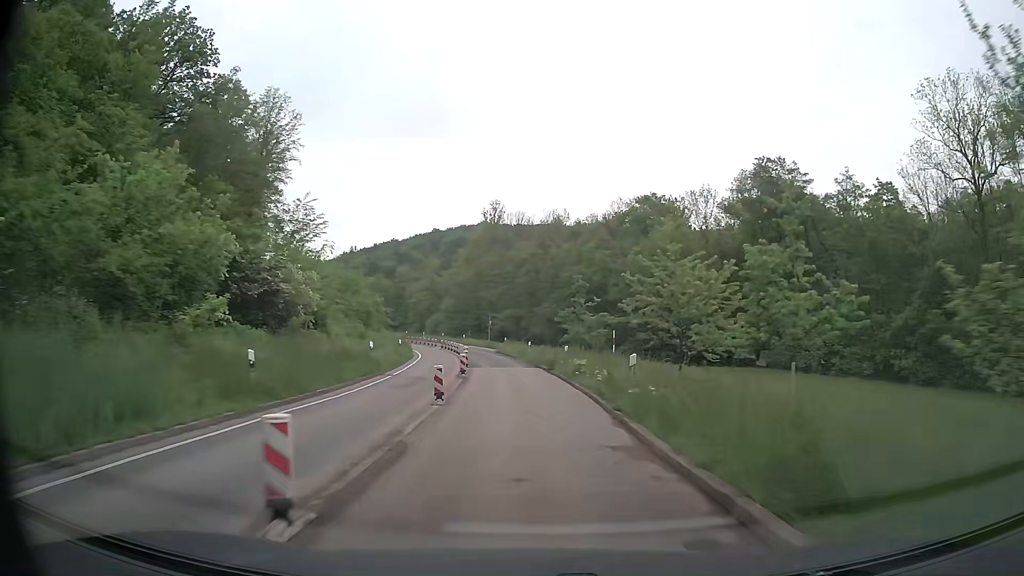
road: secondary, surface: asphalt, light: Day
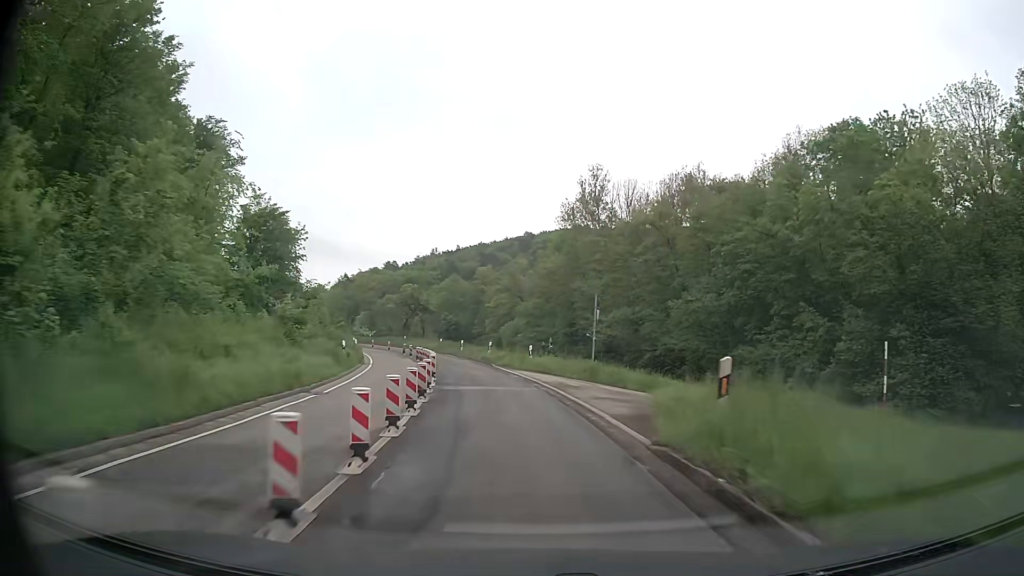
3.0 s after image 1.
(-3.0, +45.4) m; -8°
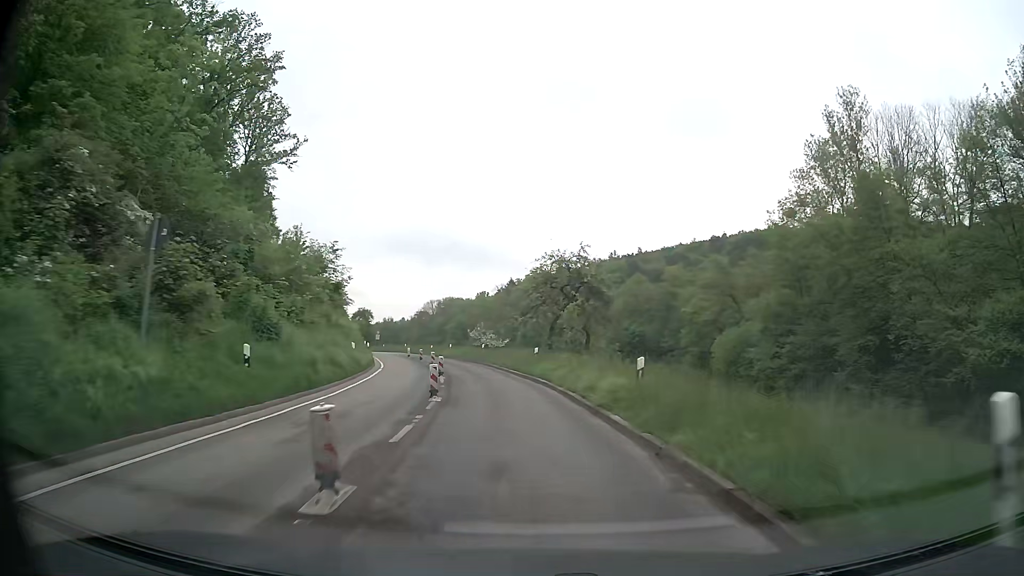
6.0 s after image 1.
(-6.0, +44.5) m; -15°
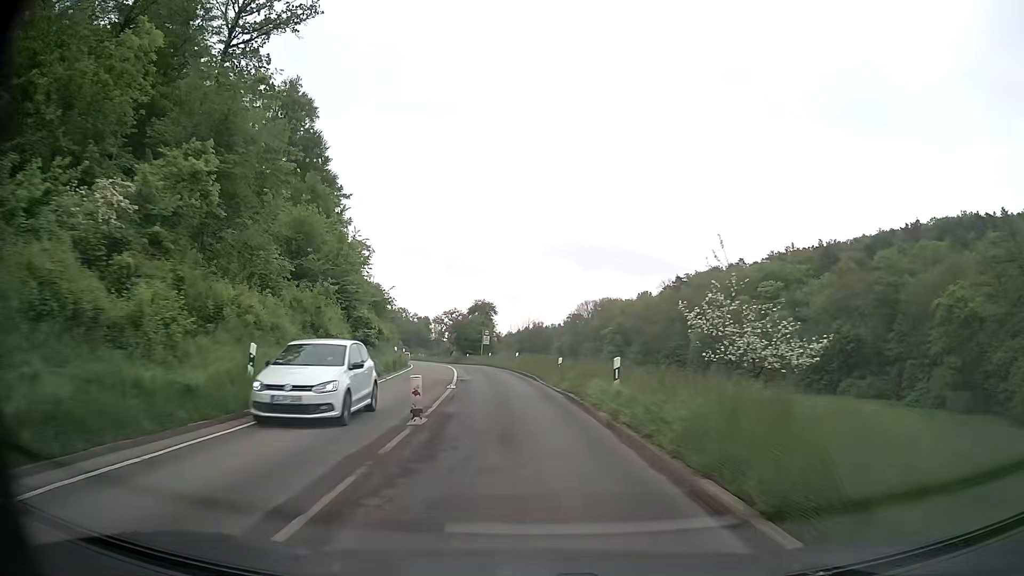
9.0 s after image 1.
(-5.1, +44.1) m; -13°
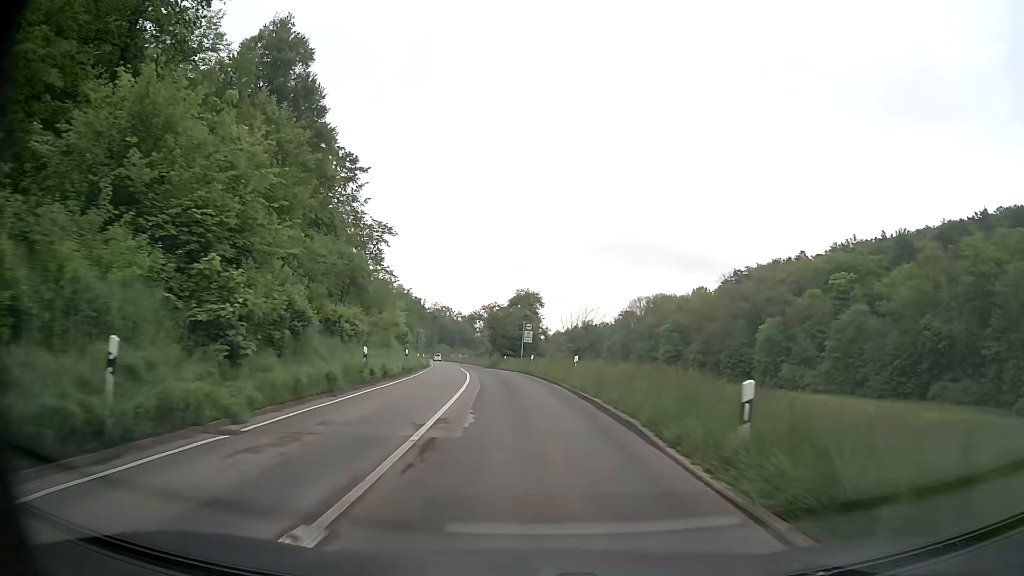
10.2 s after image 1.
(-0.7, +17.8) m; -4°
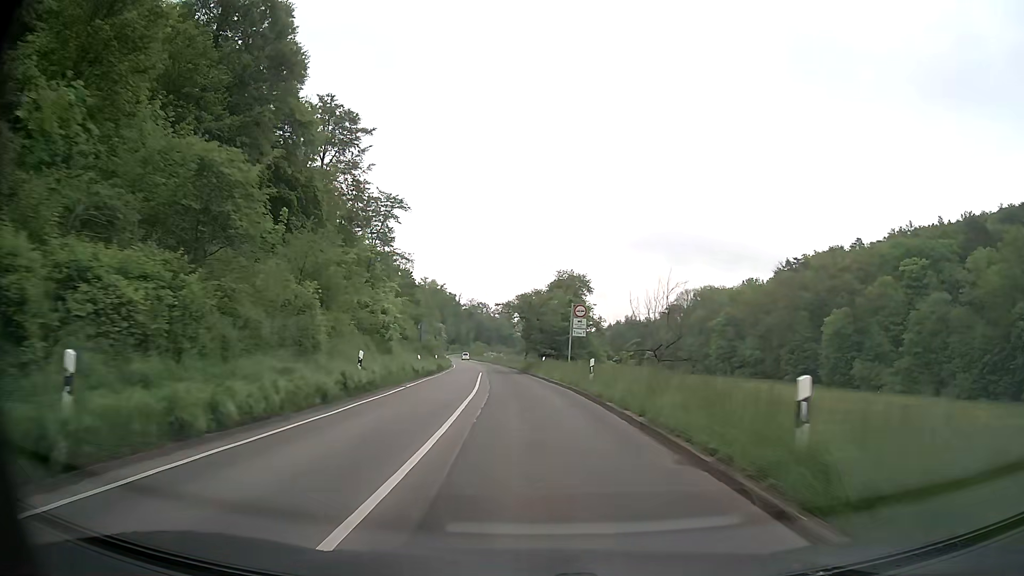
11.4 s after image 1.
(-0.6, +18.0) m; -4°
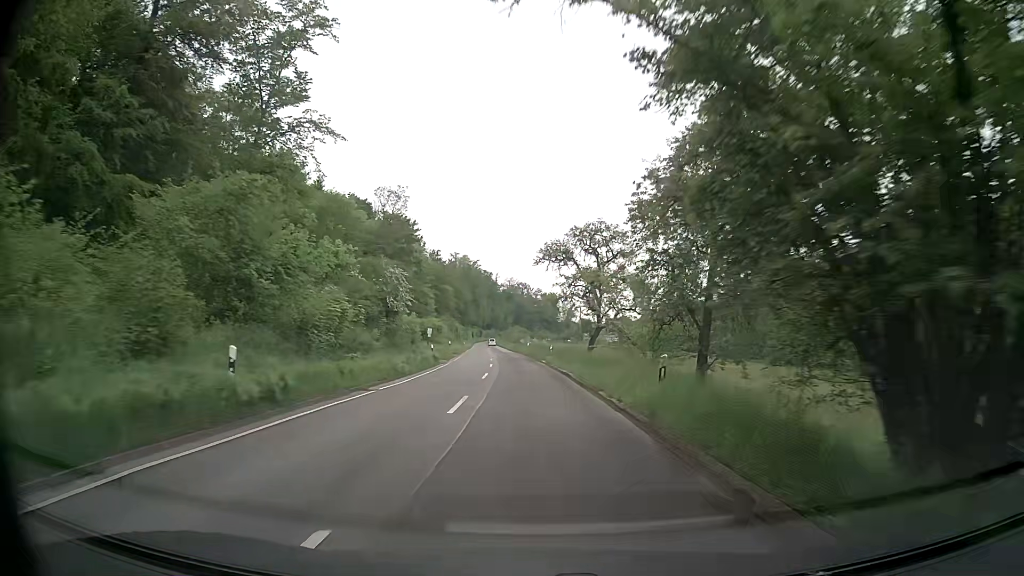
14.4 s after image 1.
(-1.7, +45.6) m; -4°
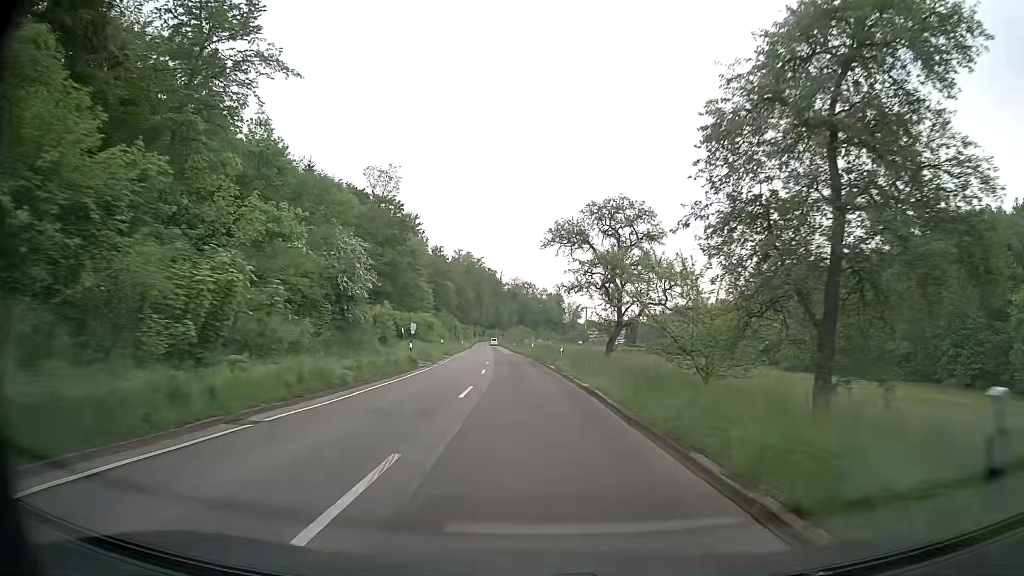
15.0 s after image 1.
(0.0, +9.3) m; 0°
(0, +10) (0, +20) (-1, +30) (-1, +40) (-2, +50) (-2, +60) (-3, +70) (-4, +80) (-4, +90) (-5, +100) m
